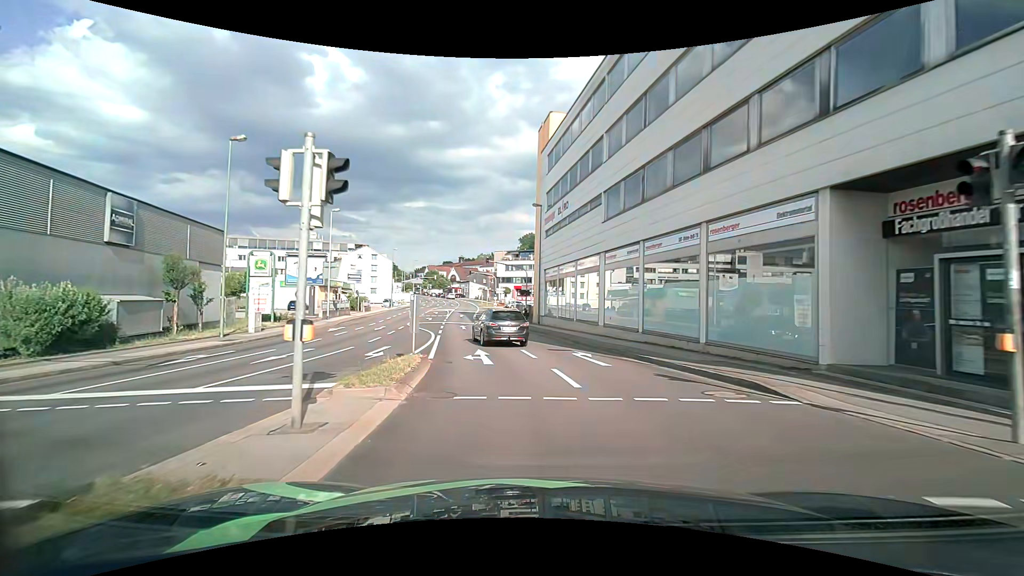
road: tertiary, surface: asphalt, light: Day
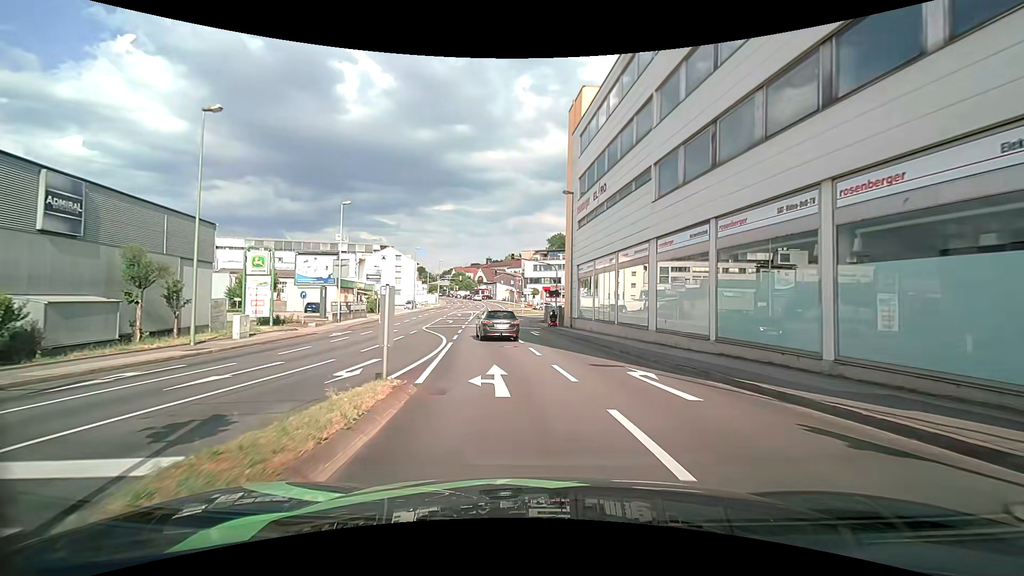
(-0.2, +4.9) m; -3°
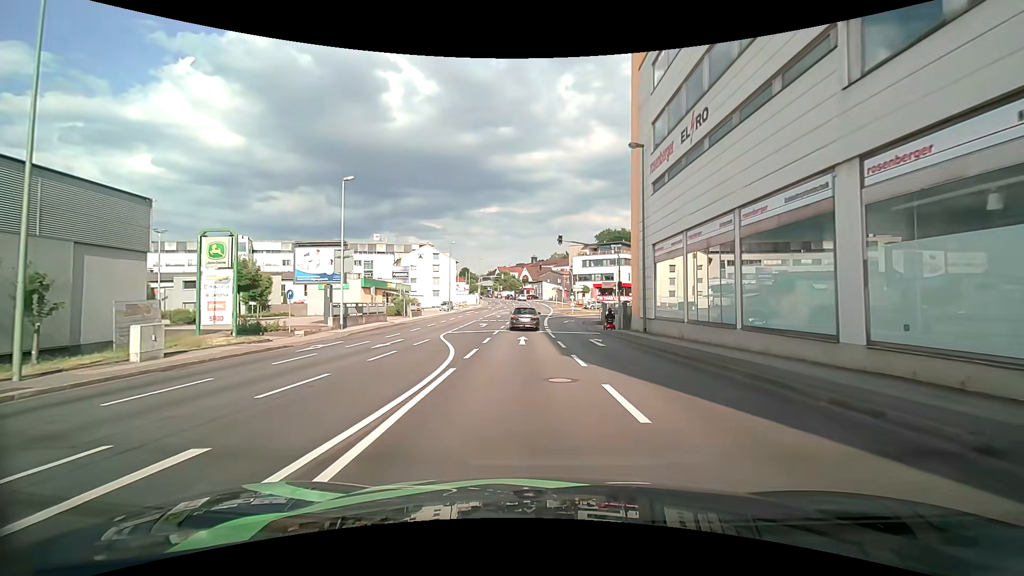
(-0.5, +9.9) m; -6°
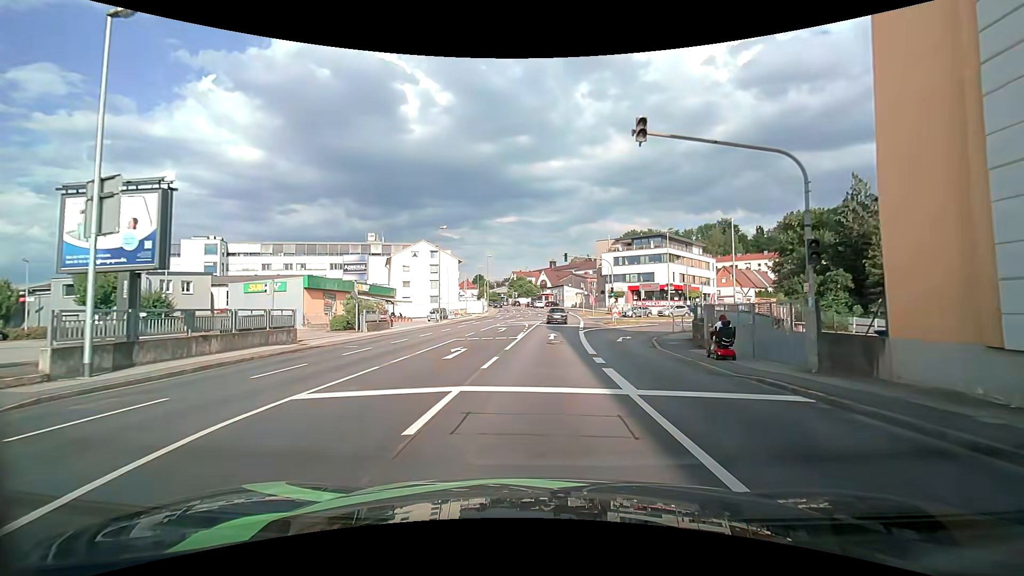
(-0.2, +20.7) m; -1°
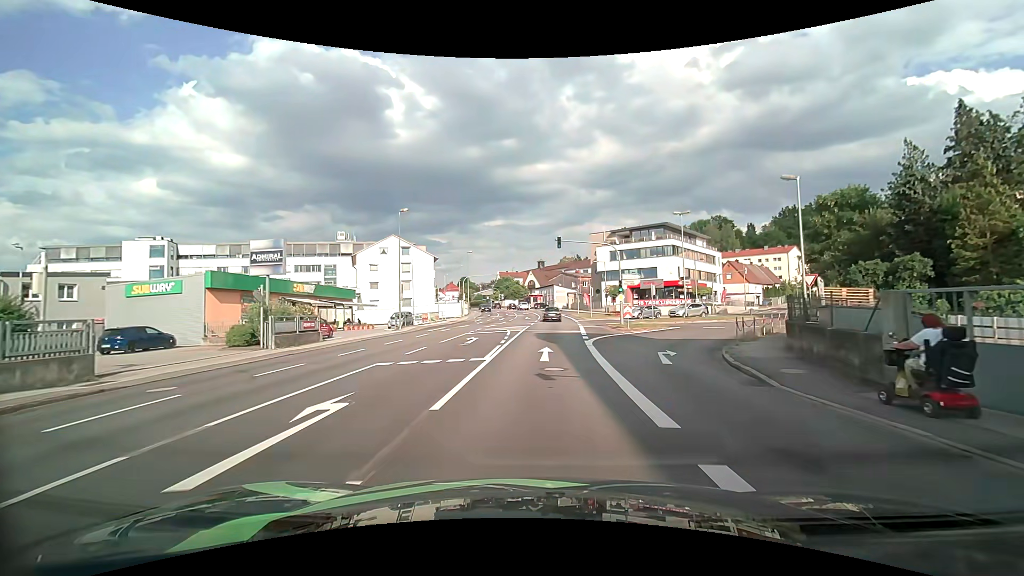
(+0.1, +11.1) m; +1°
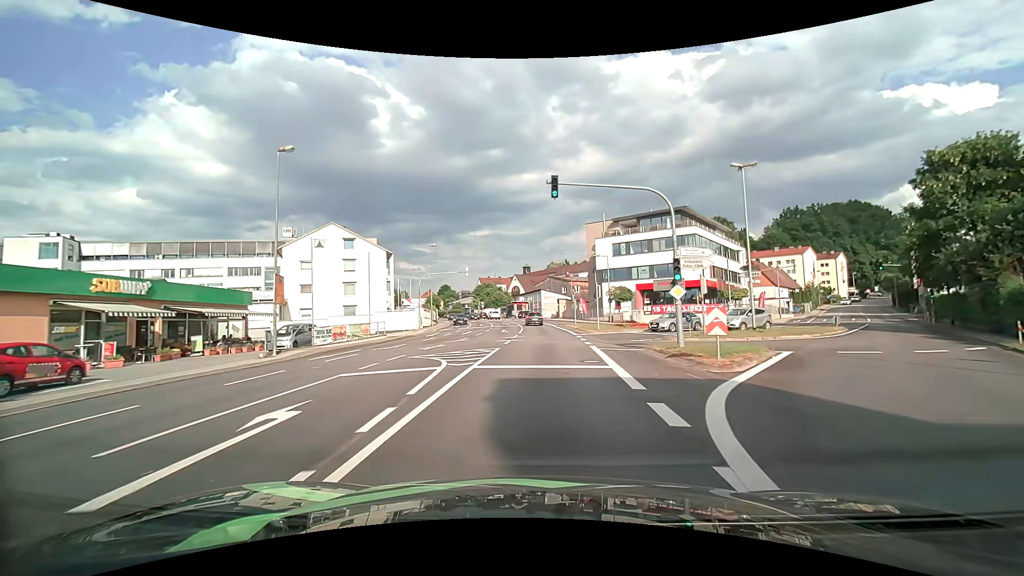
(+0.3, +18.1) m; +2°
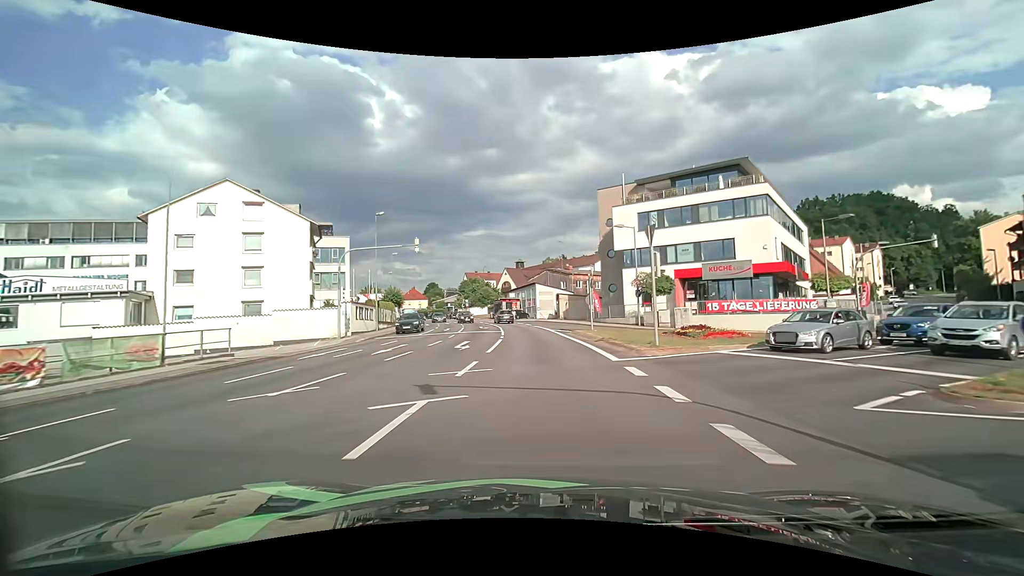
(+0.1, +19.4) m; 0°
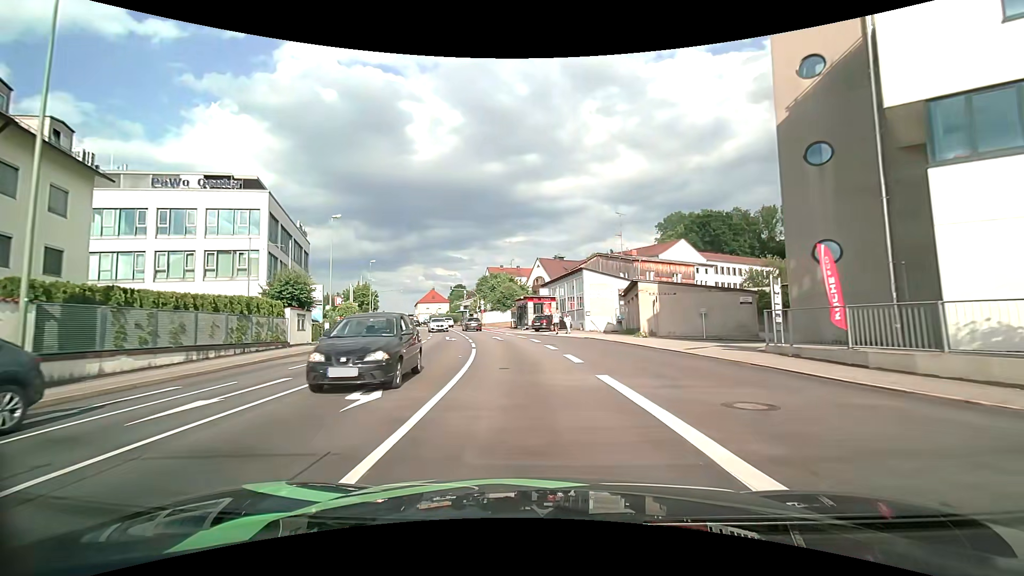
(-0.5, +32.0) m; -4°
(0, +10) (-1, +20) (-2, +30) (-4, +40) (-6, +50) (-8, +59) (-11, +69) (-13, +79) (-17, +88) (-20, +97) m
